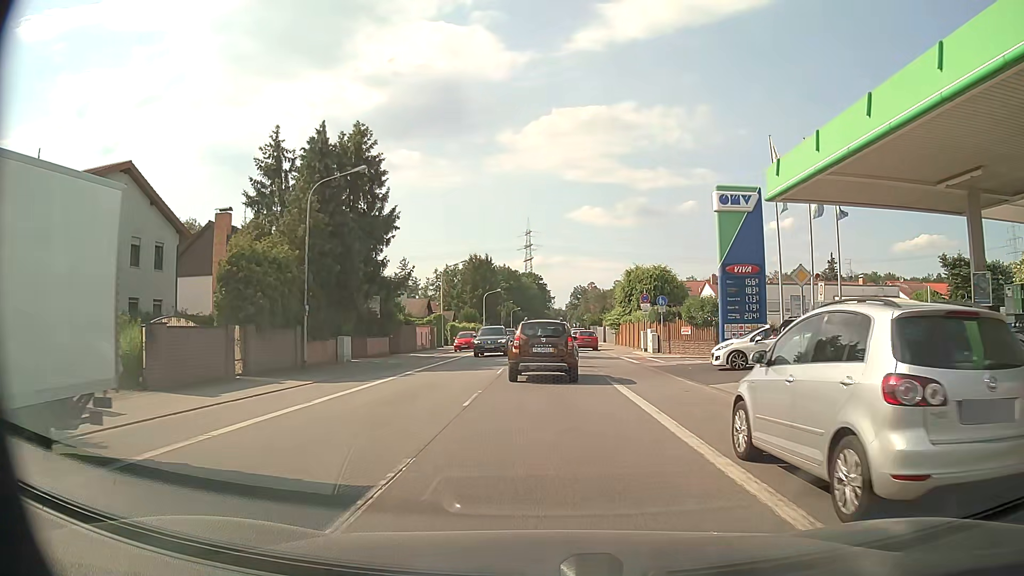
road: primary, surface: asphalt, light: Day
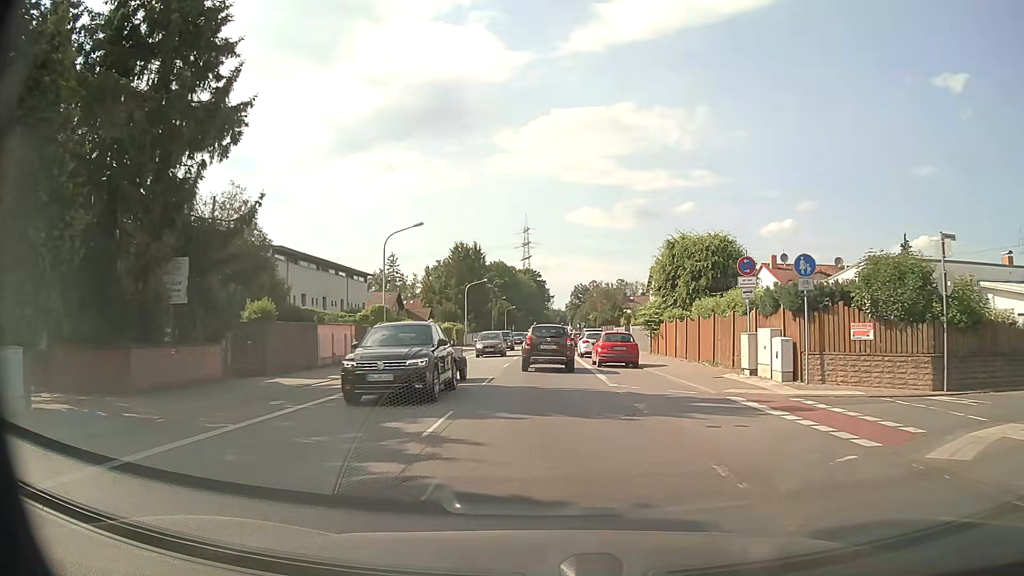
(0.0, +22.0) m; 0°
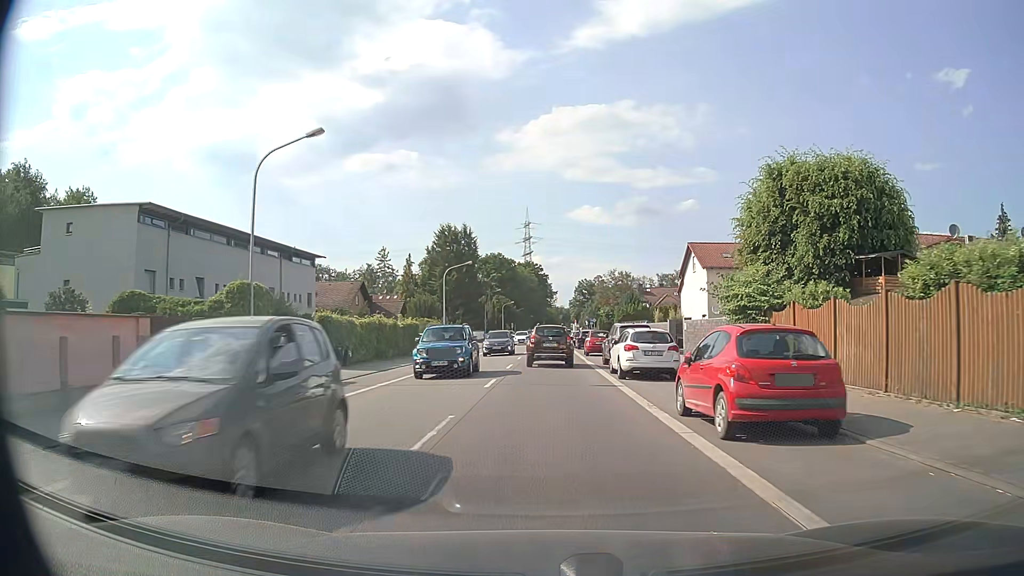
(0.0, +19.1) m; 0°
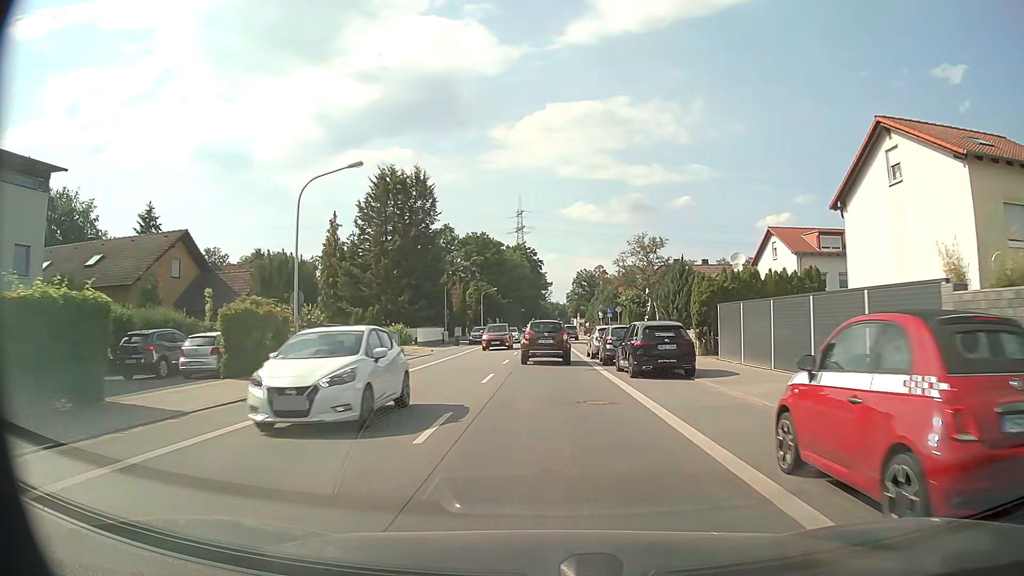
(+0.2, +35.7) m; +1°
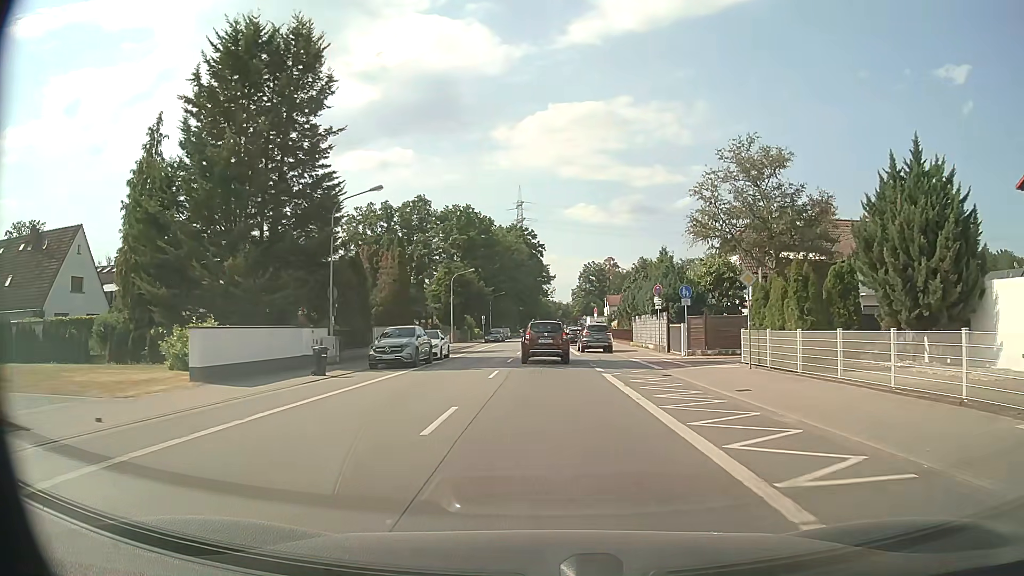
(0.0, +35.6) m; 0°
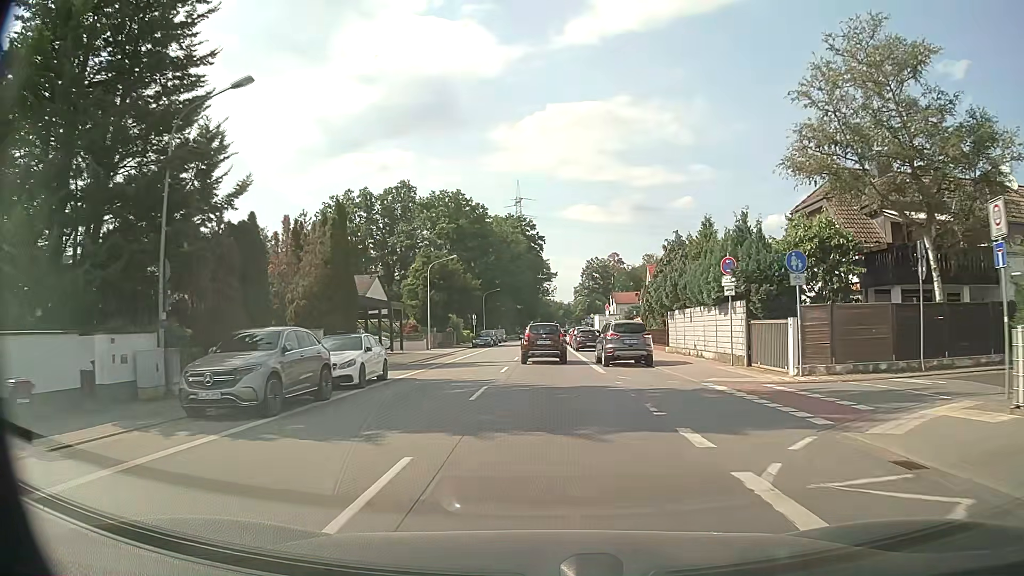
(0.0, +14.2) m; 0°
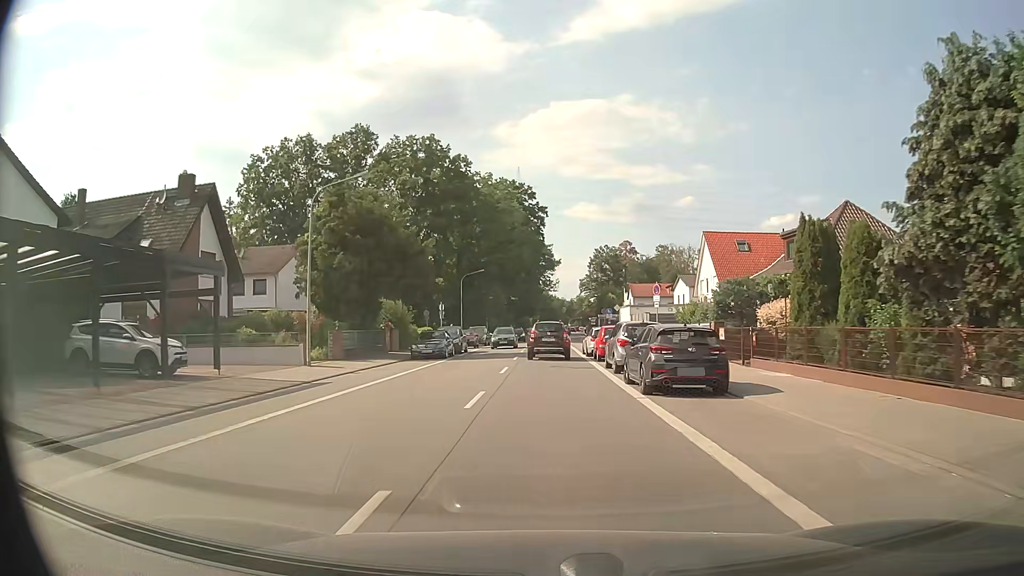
(0.0, +28.8) m; 0°
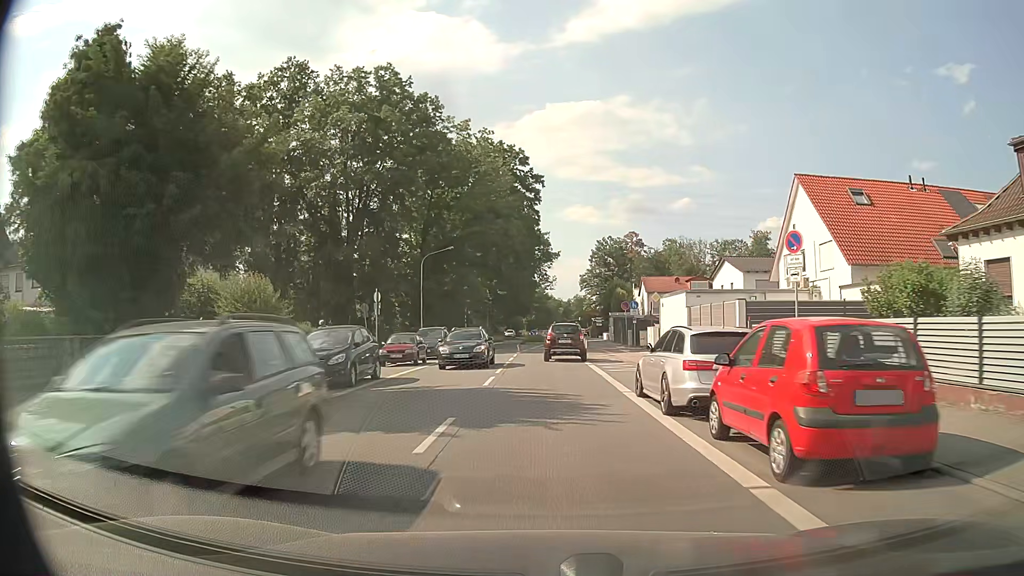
(+0.1, +21.9) m; 0°
(0, +10) (0, +20) (0, +30) (+1, +40) (+1, +50) (+2, +60) (+2, +70) (+2, +80) (+3, +90) (+2, +100) m
